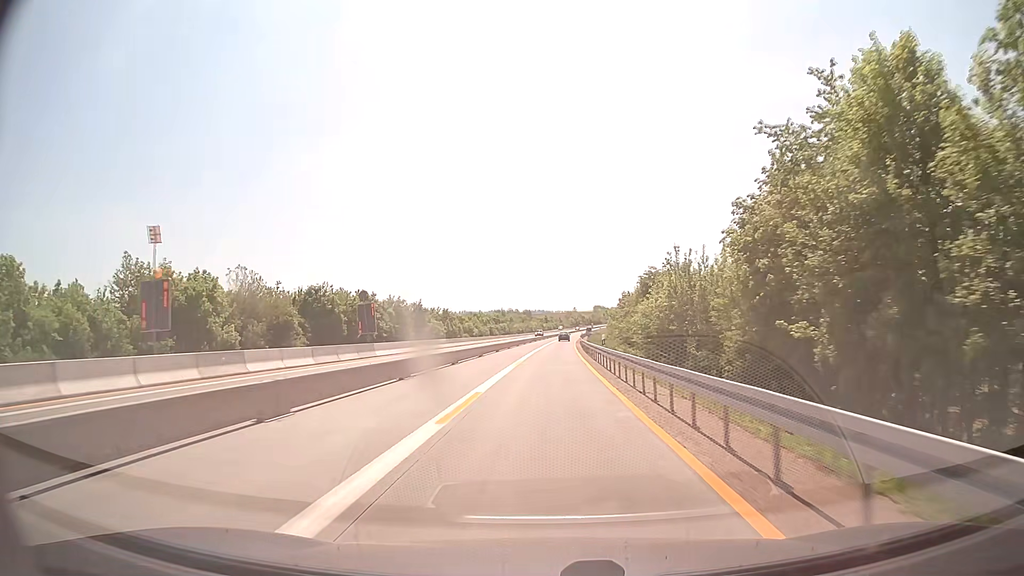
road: motorway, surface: concrete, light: Day
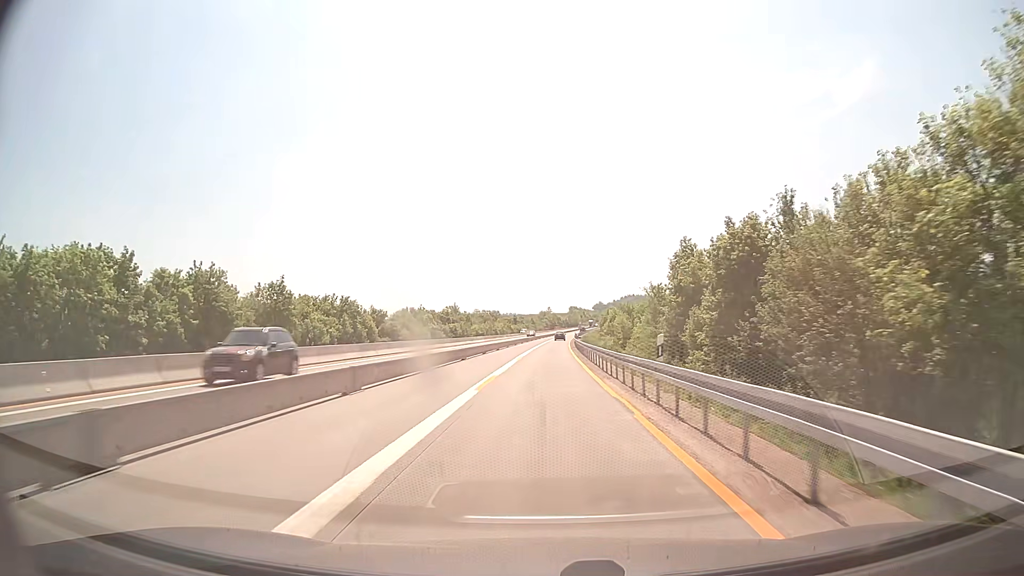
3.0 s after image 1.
(+1.4, +65.0) m; +2°
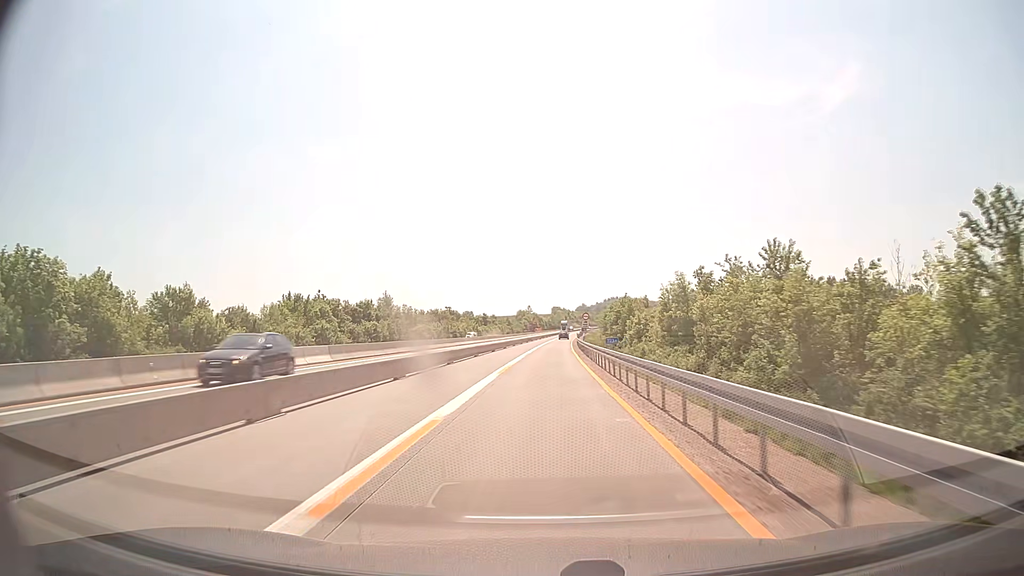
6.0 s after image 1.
(+1.0, +65.0) m; +2°
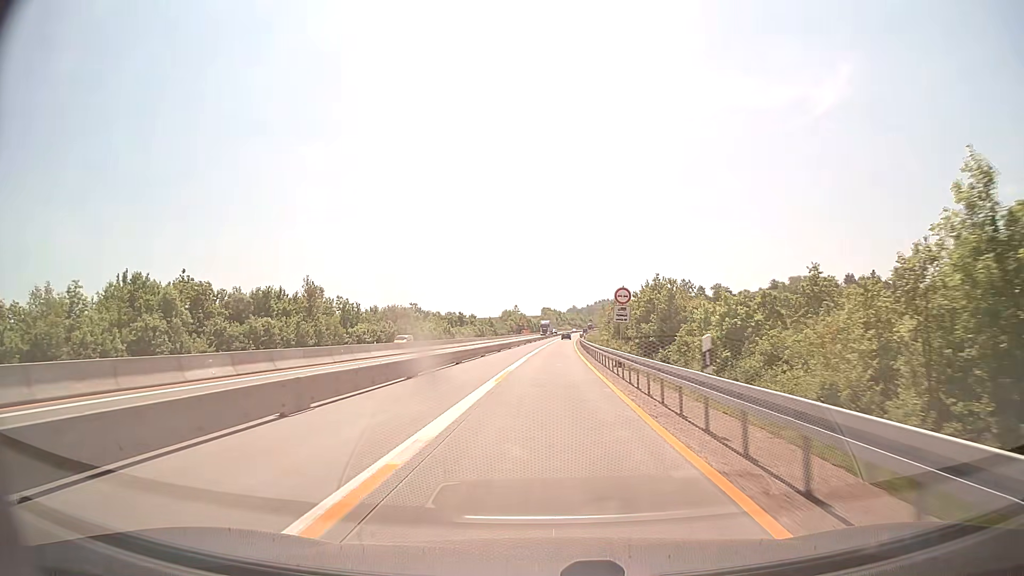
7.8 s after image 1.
(+0.3, +39.0) m; +1°
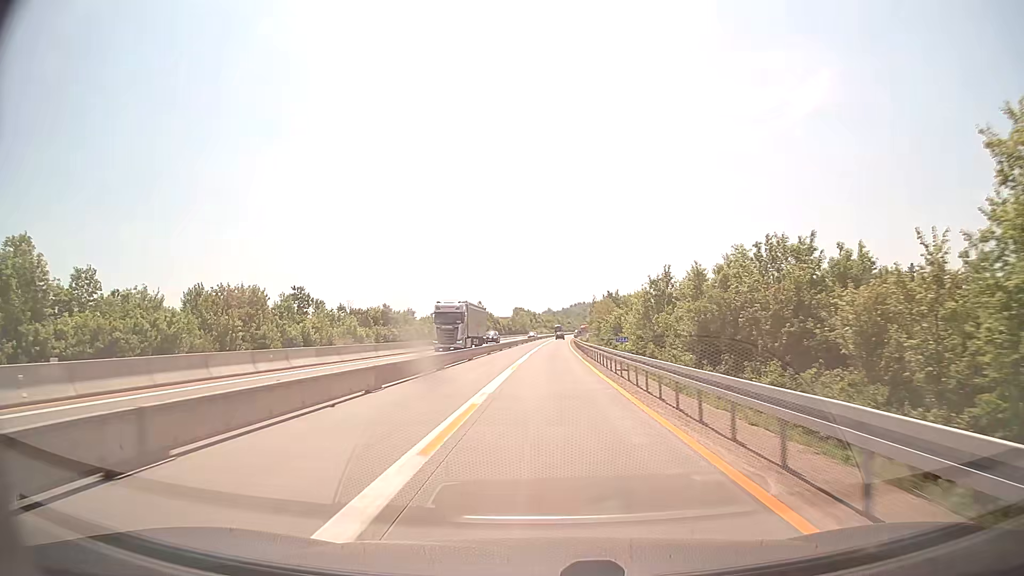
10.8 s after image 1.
(+1.1, +65.0) m; +2°
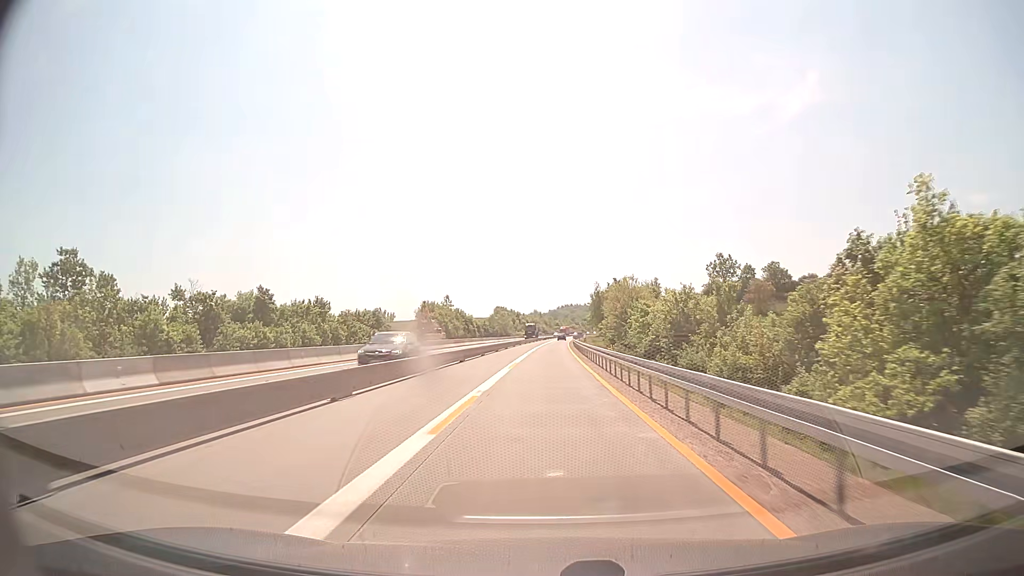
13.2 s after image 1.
(+0.6, +52.0) m; +1°
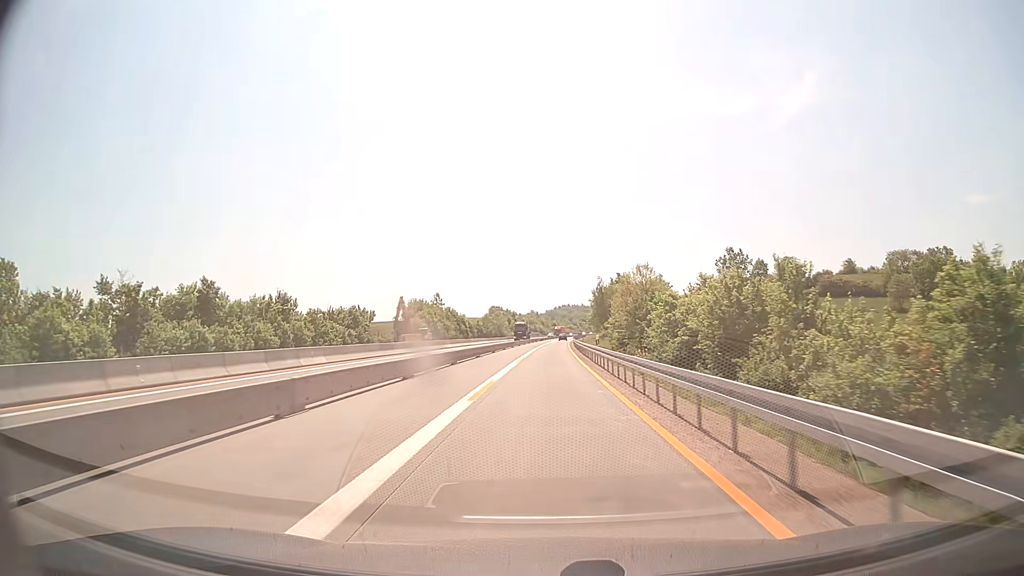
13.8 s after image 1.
(0.0, +13.0) m; 0°
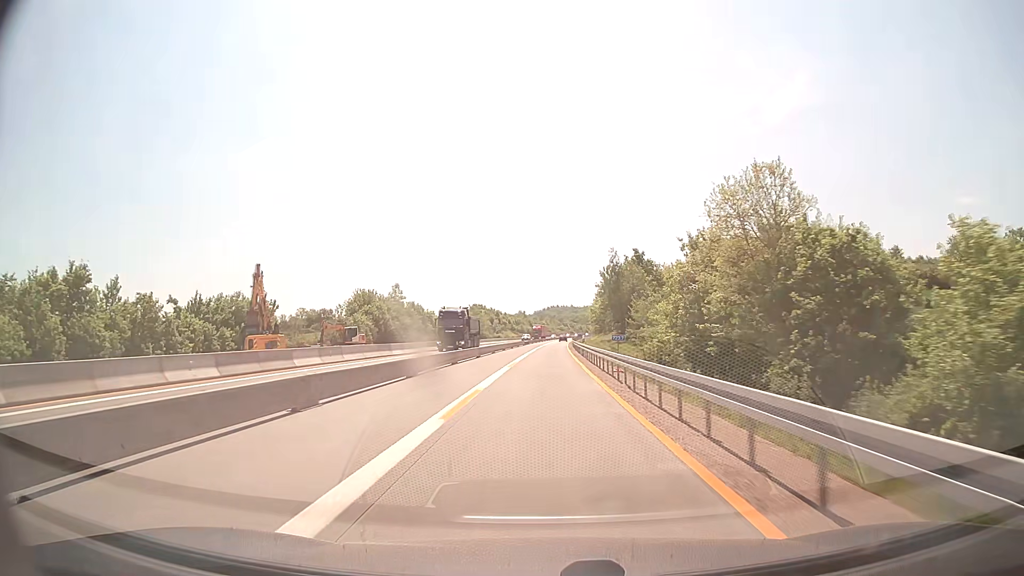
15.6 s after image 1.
(+0.4, +39.0) m; +1°
(0, +10) (0, +20) (0, +30) (0, +40) (0, +50) (0, +60) (0, +70) (+1, +80) (+1, +90) (+2, +100) m
